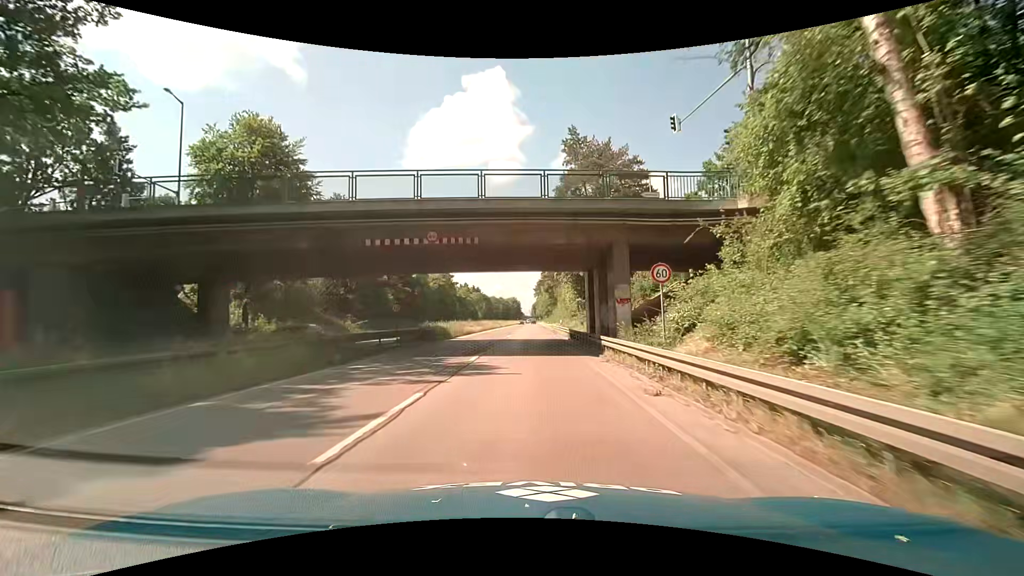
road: trunk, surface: asphalt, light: Day
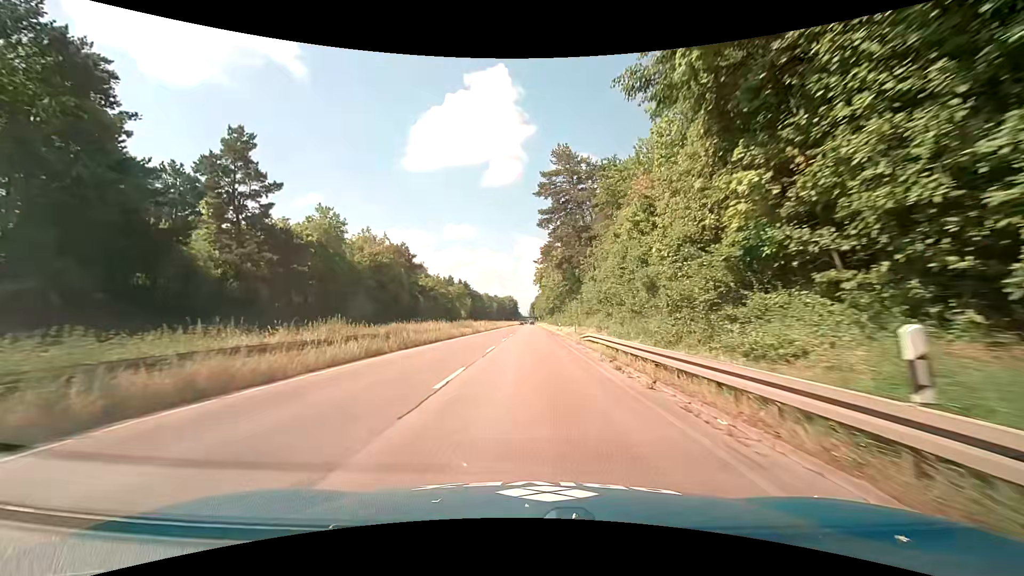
(-0.2, +42.8) m; 0°
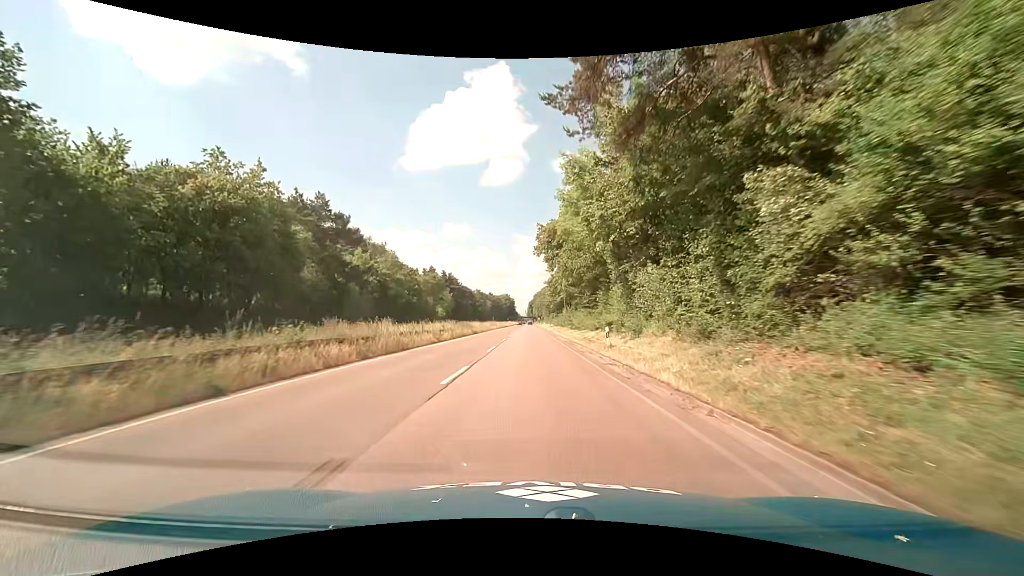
(+0.2, +35.4) m; 0°
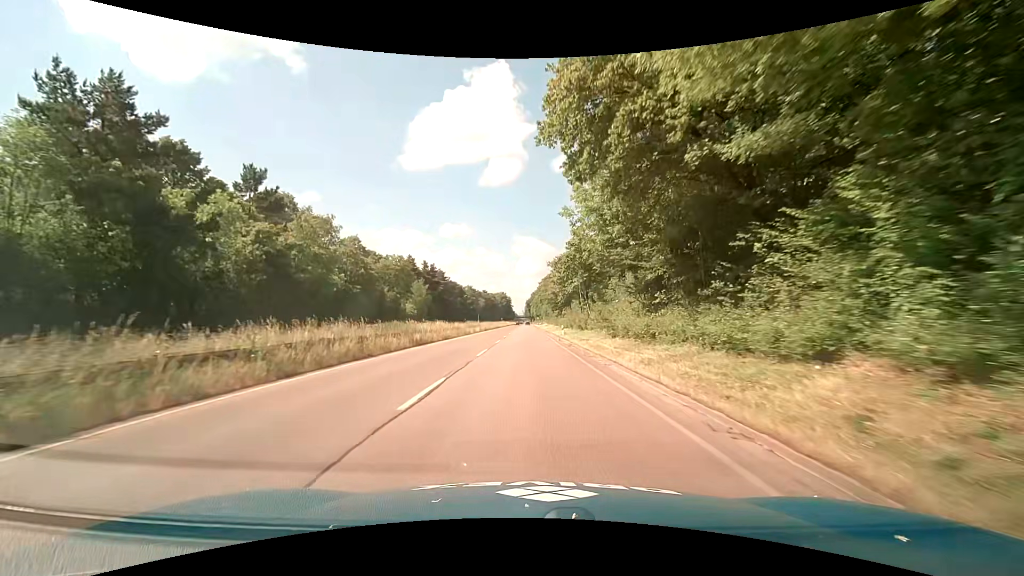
(+0.4, +27.4) m; +2°
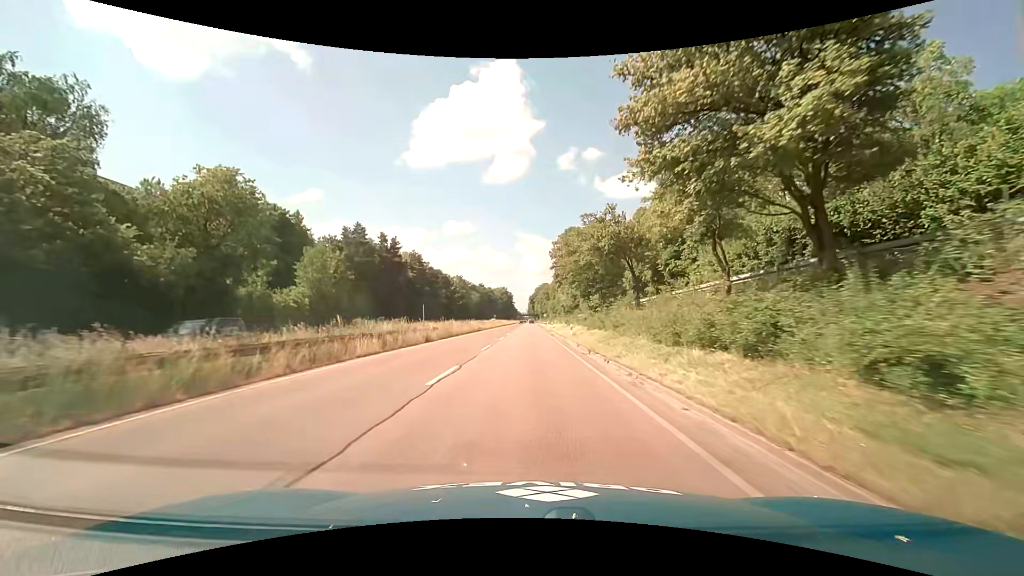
(-0.5, +45.3) m; -1°
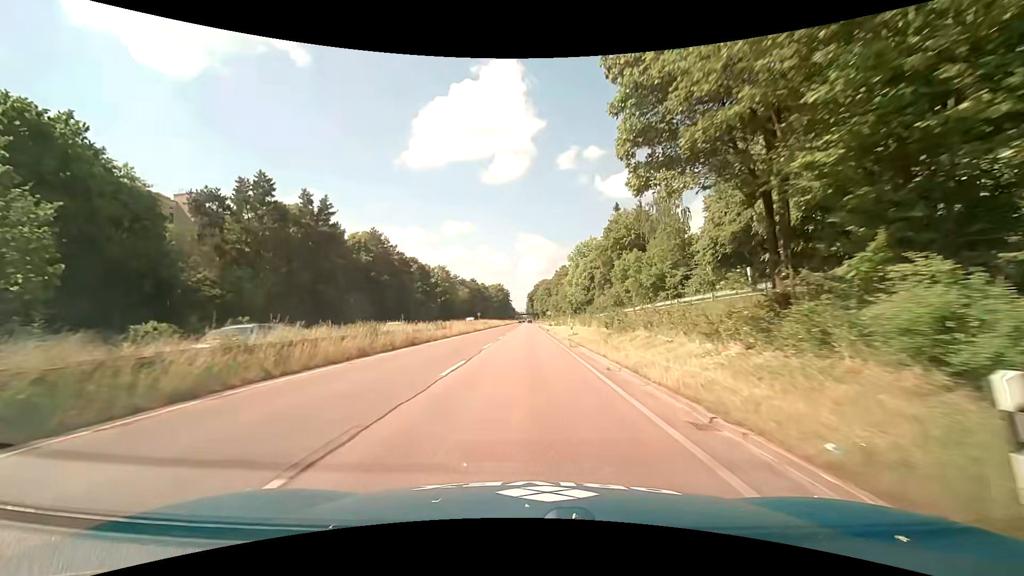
(+0.1, +34.2) m; 0°
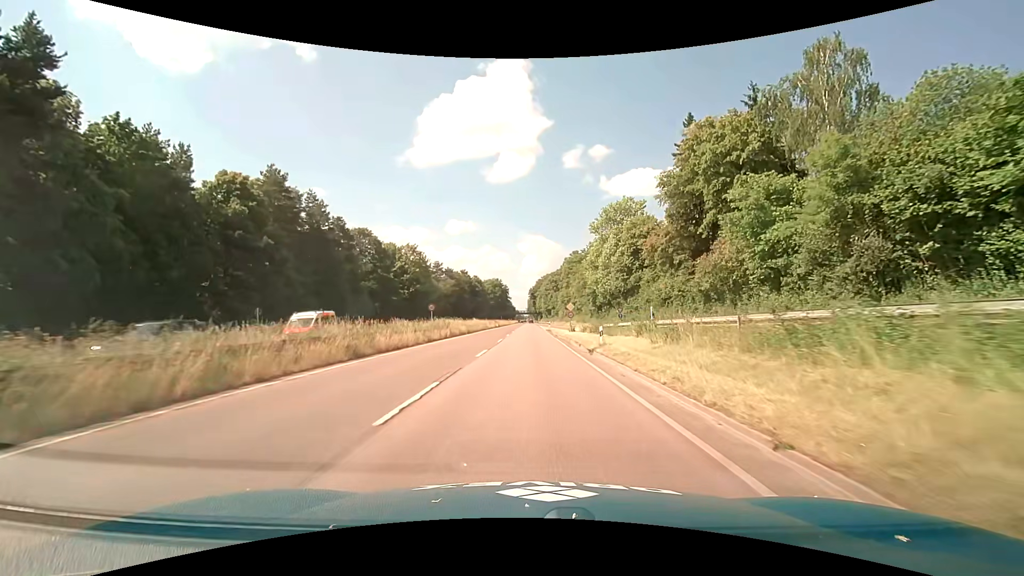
(+0.1, +41.7) m; 0°
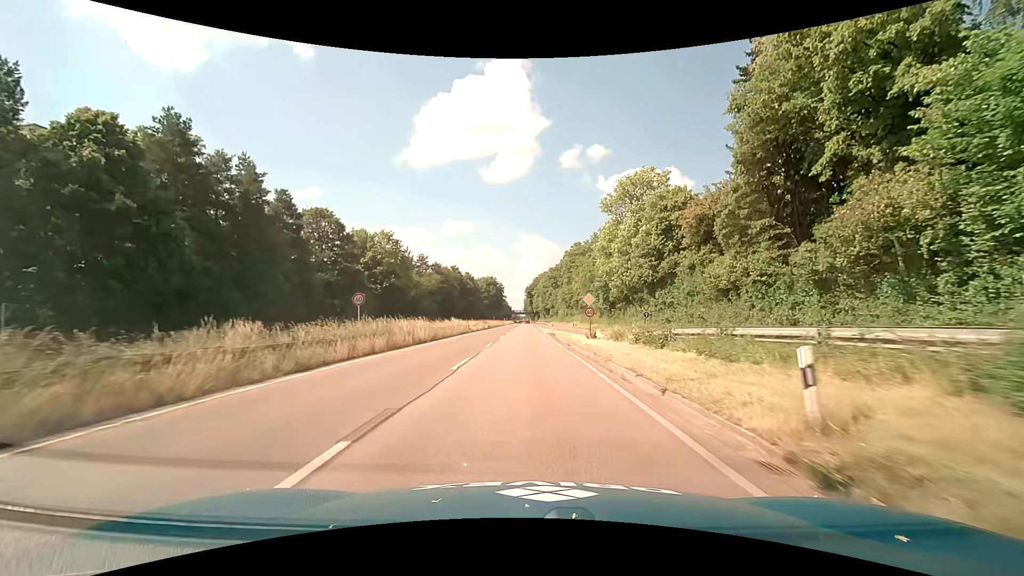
(0.0, +17.0) m; 0°
(0, +10) (0, +20) (0, +30) (0, +40) (0, +50) (+1, +60) (+1, +70) (+1, +80) (+1, +90) (+1, +100) m
